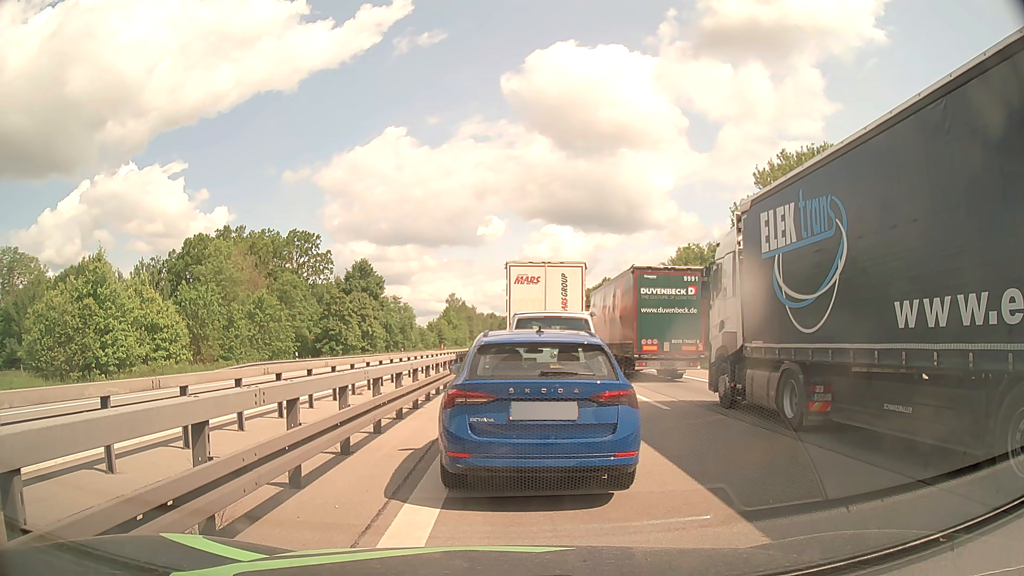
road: motorway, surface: asphalt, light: Day
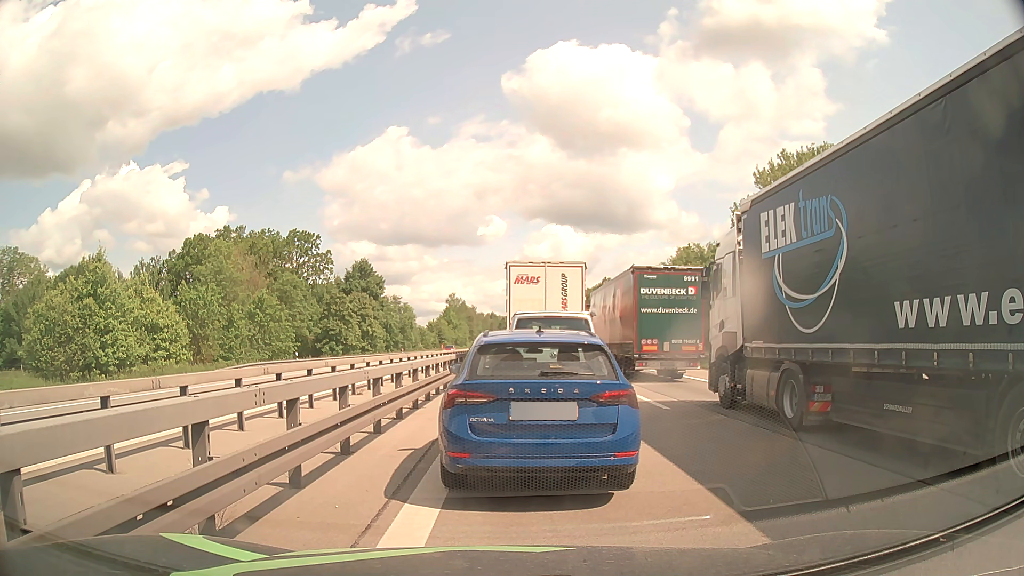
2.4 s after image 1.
(0.0, 0.0) m; 0°
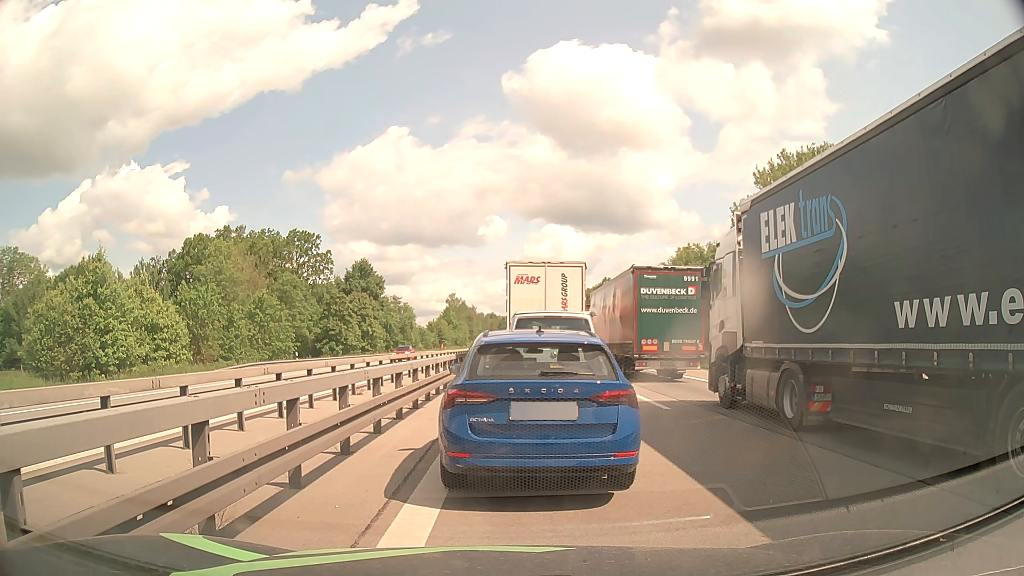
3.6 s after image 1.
(0.0, 0.0) m; 0°
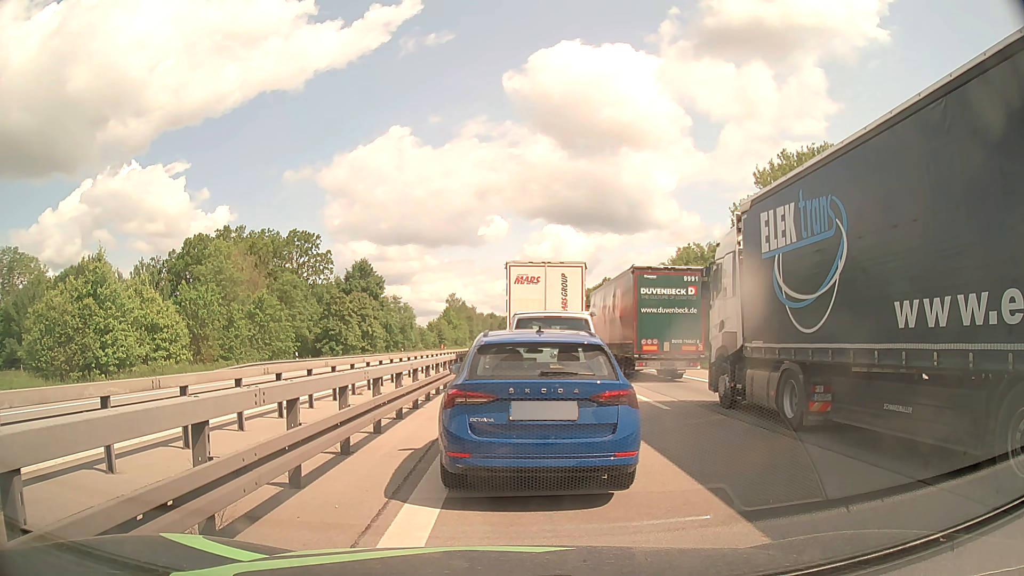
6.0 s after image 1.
(0.0, 0.0) m; 0°
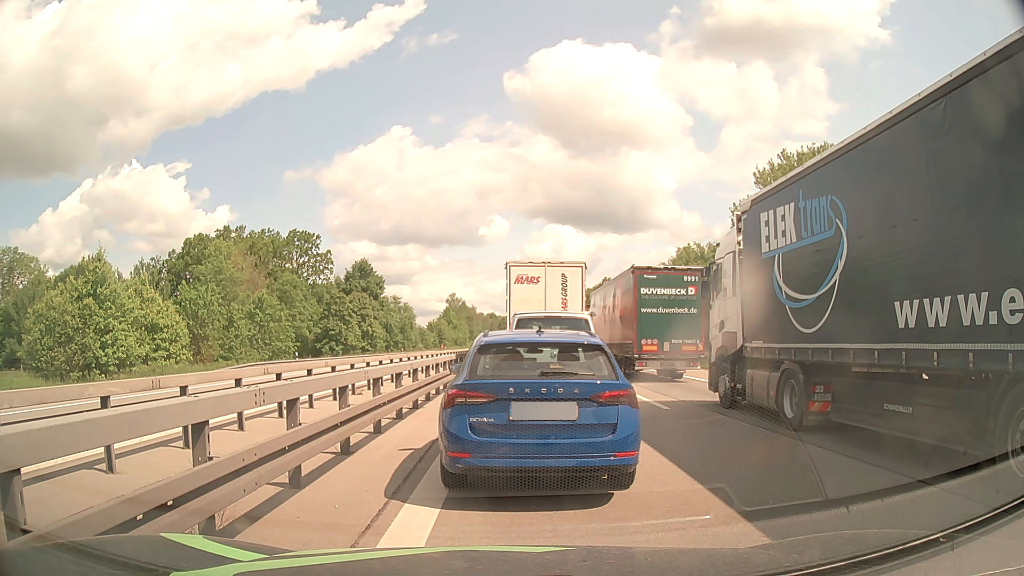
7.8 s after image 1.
(0.0, 0.0) m; 0°
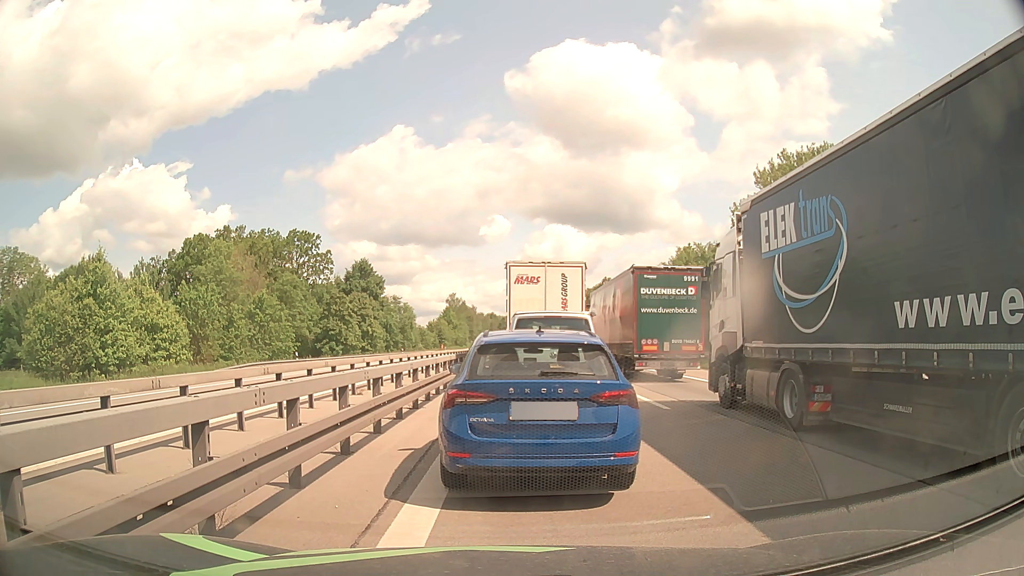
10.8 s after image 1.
(0.0, 0.0) m; 0°
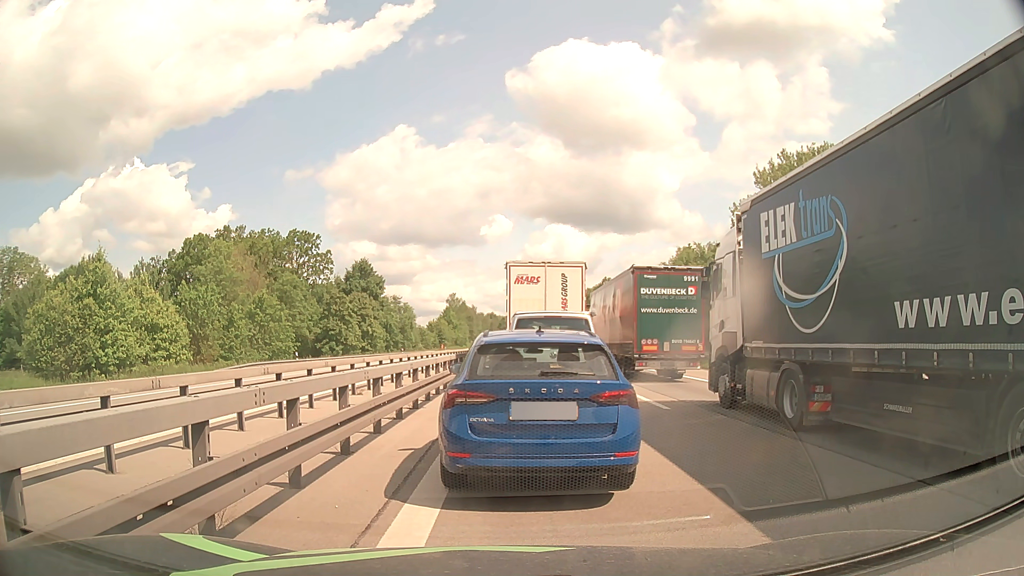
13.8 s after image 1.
(0.0, 0.0) m; 0°
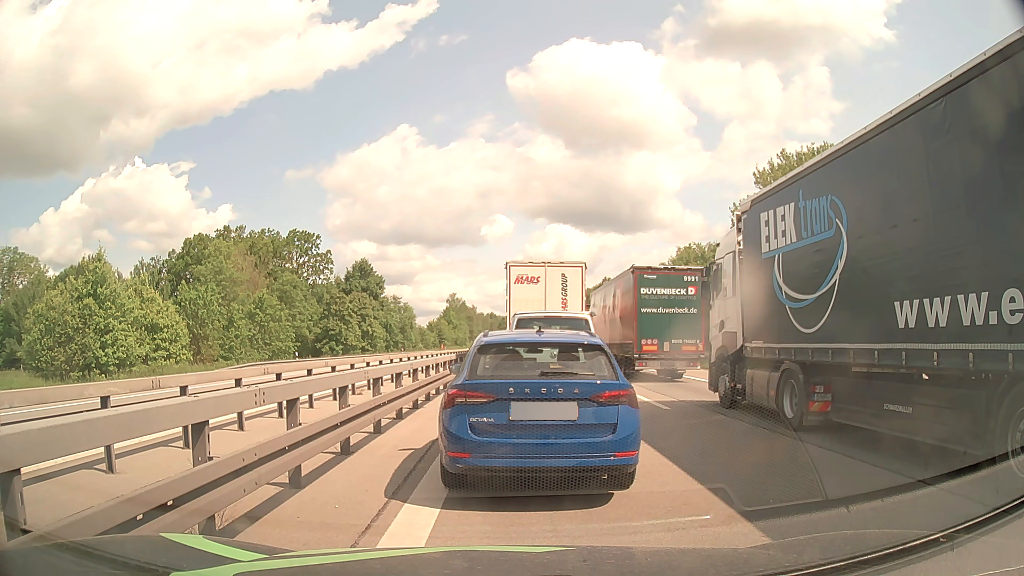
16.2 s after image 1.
(0.0, 0.0) m; 0°
